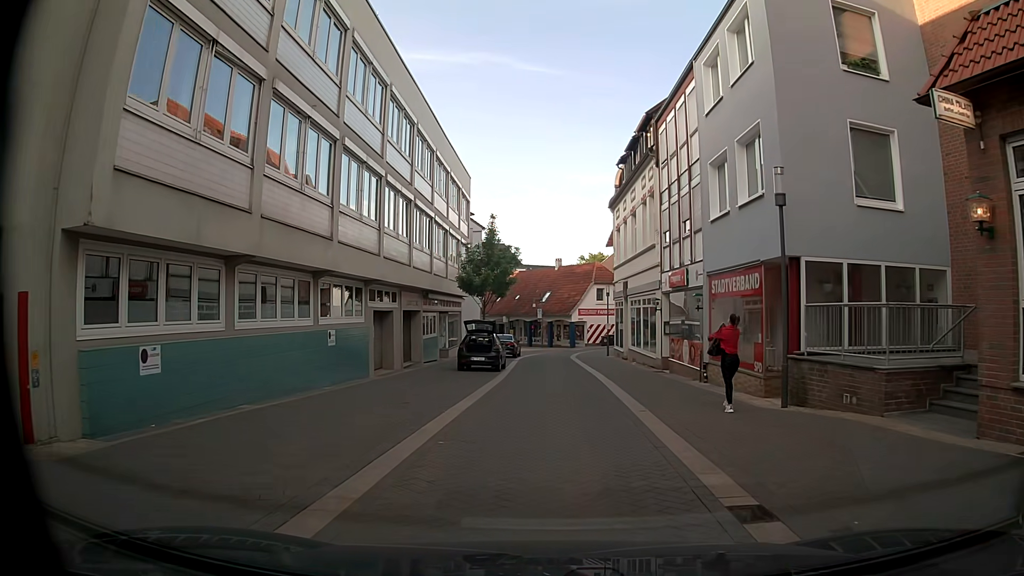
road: residential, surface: paving_stones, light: Day
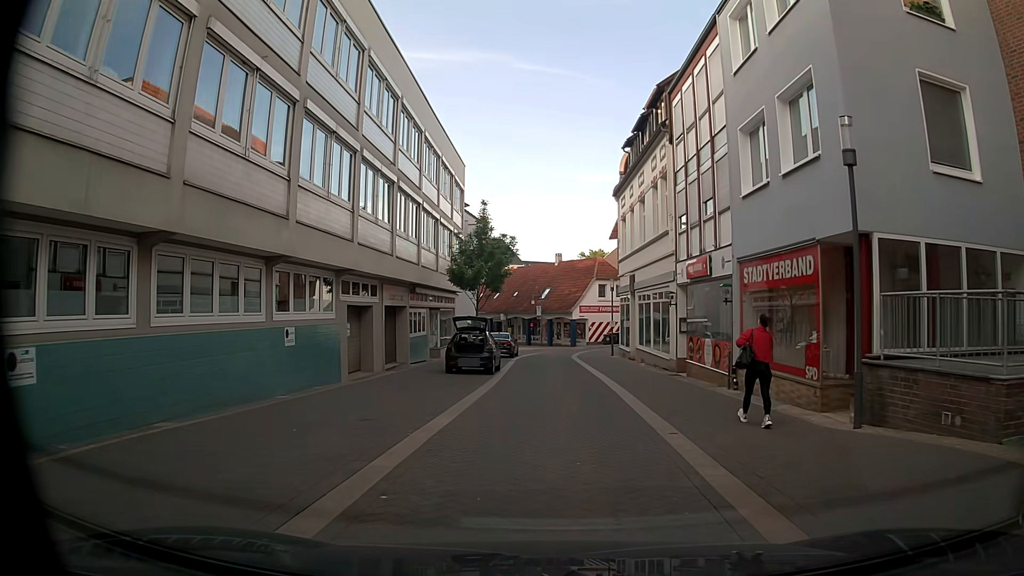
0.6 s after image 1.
(0.0, +3.0) m; 0°
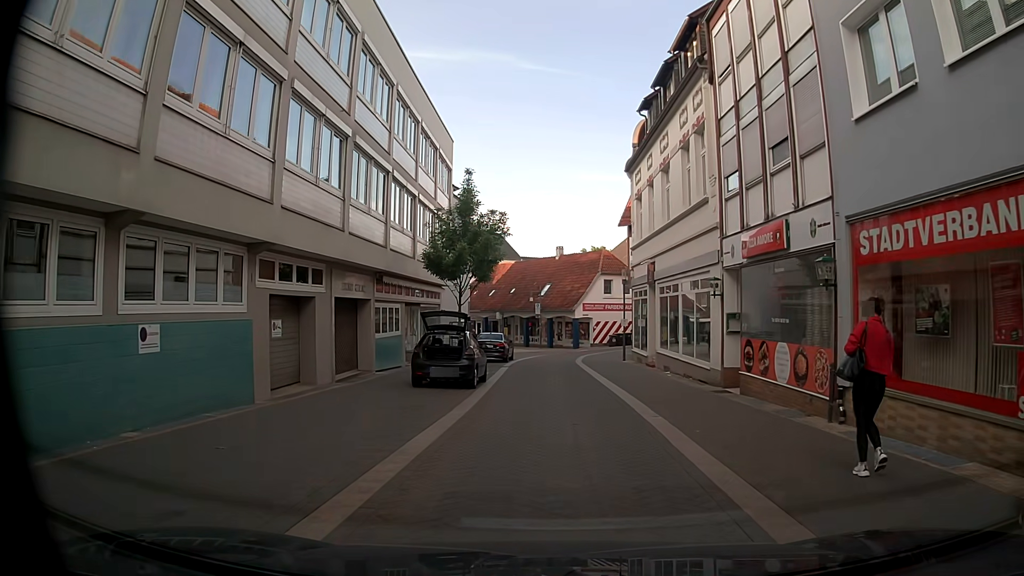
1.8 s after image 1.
(-0.1, +5.7) m; -2°
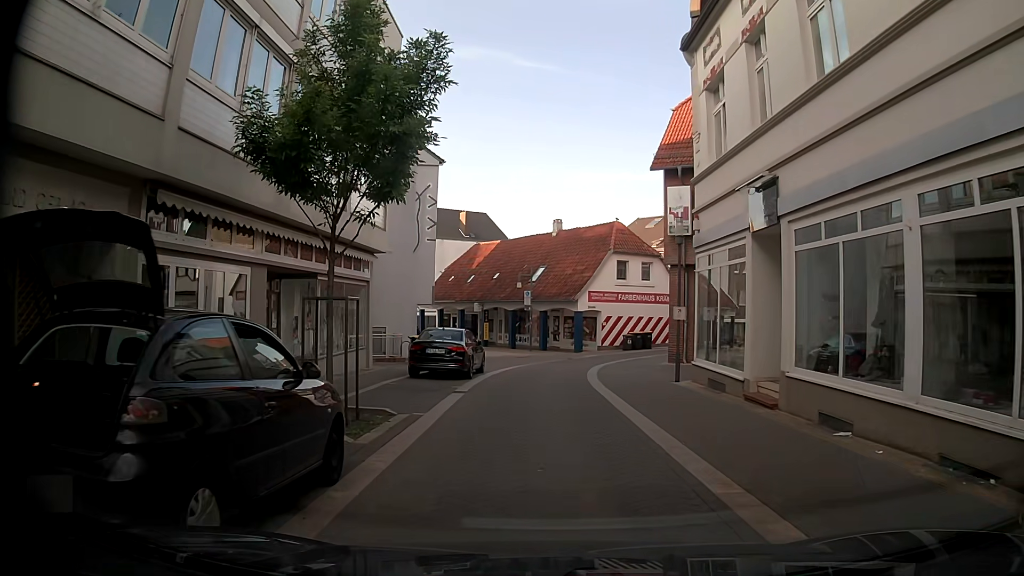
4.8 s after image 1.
(-0.1, +13.8) m; 0°
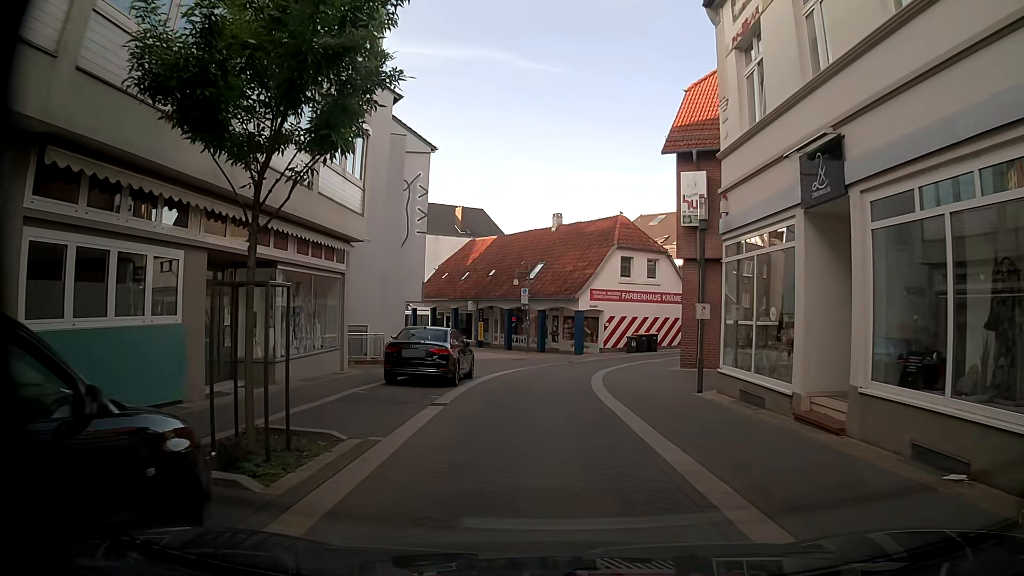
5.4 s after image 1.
(0.0, +2.7) m; +2°
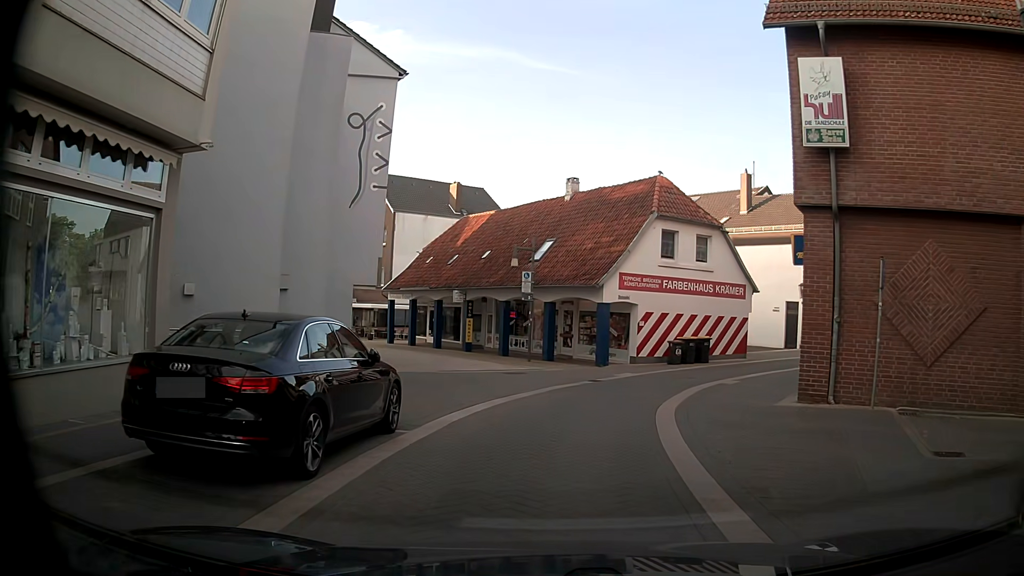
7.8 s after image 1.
(-0.2, +10.8) m; -1°
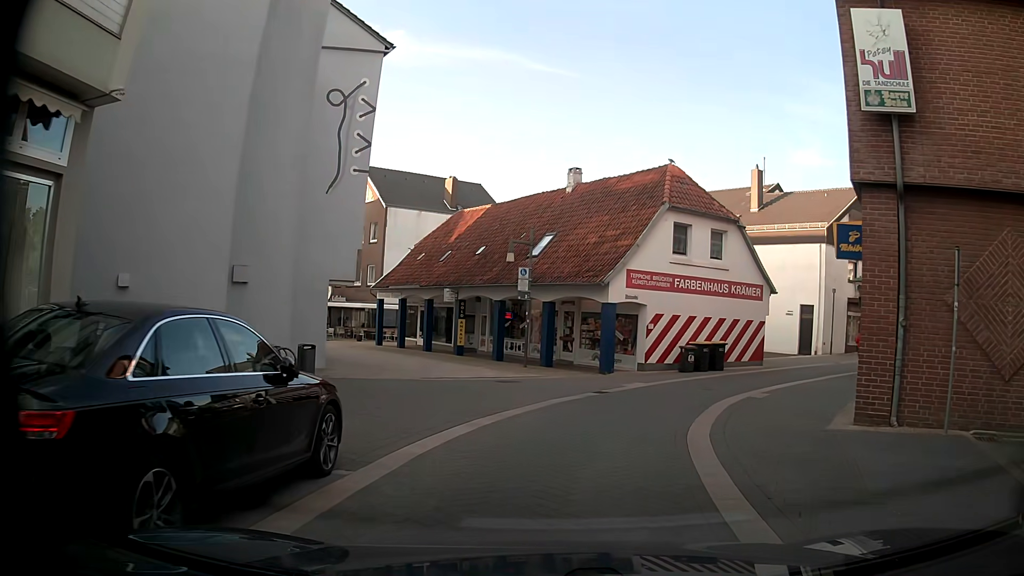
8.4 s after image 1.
(-0.1, +2.6) m; 0°
